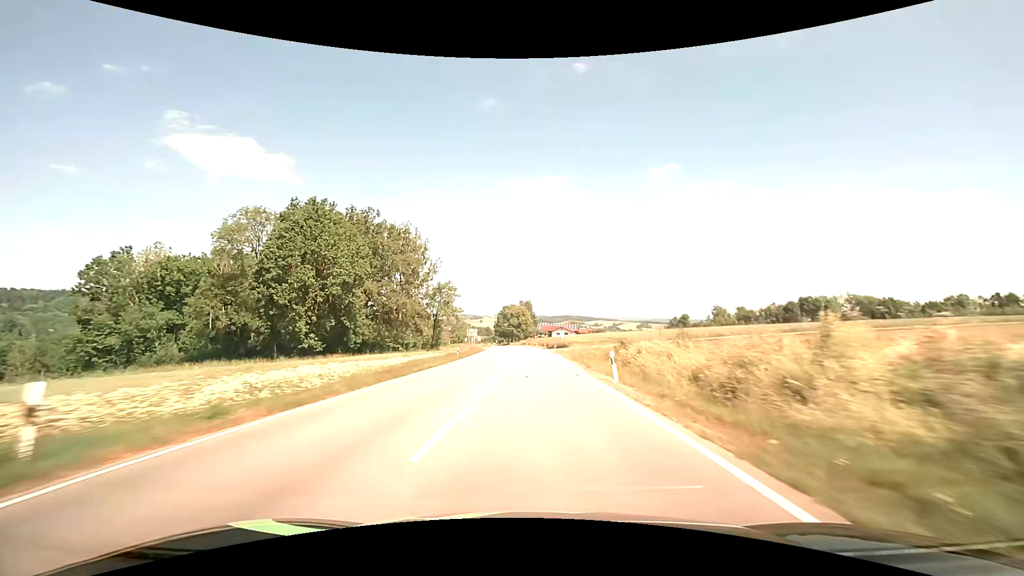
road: secondary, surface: asphalt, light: Day
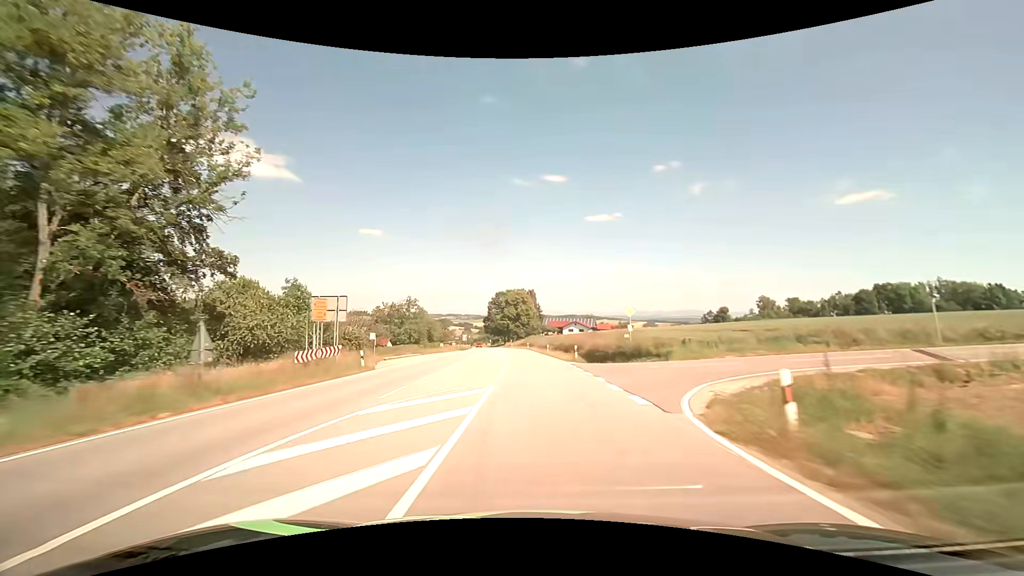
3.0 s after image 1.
(+0.1, +67.2) m; 0°
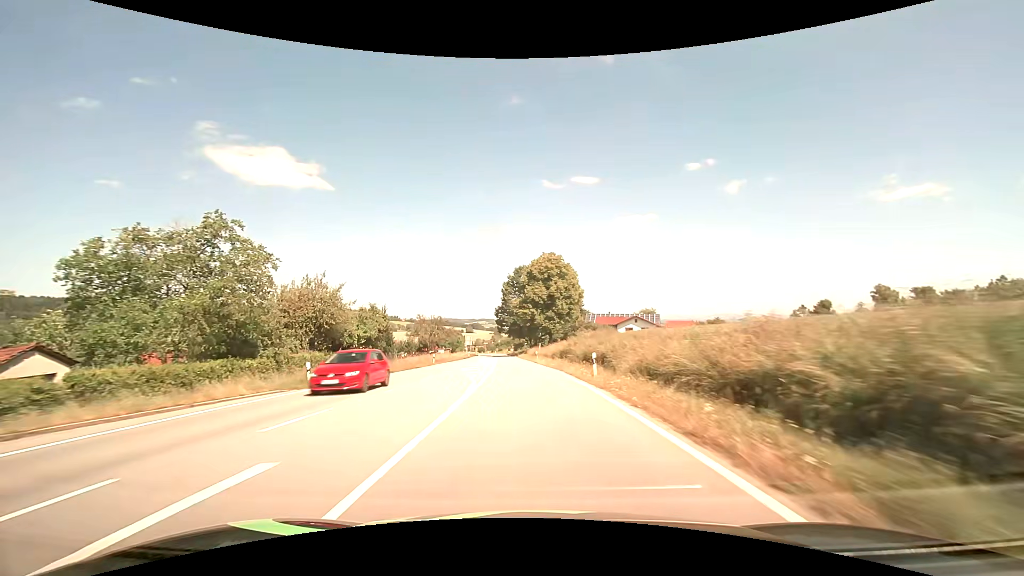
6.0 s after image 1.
(-1.8, +66.1) m; -4°
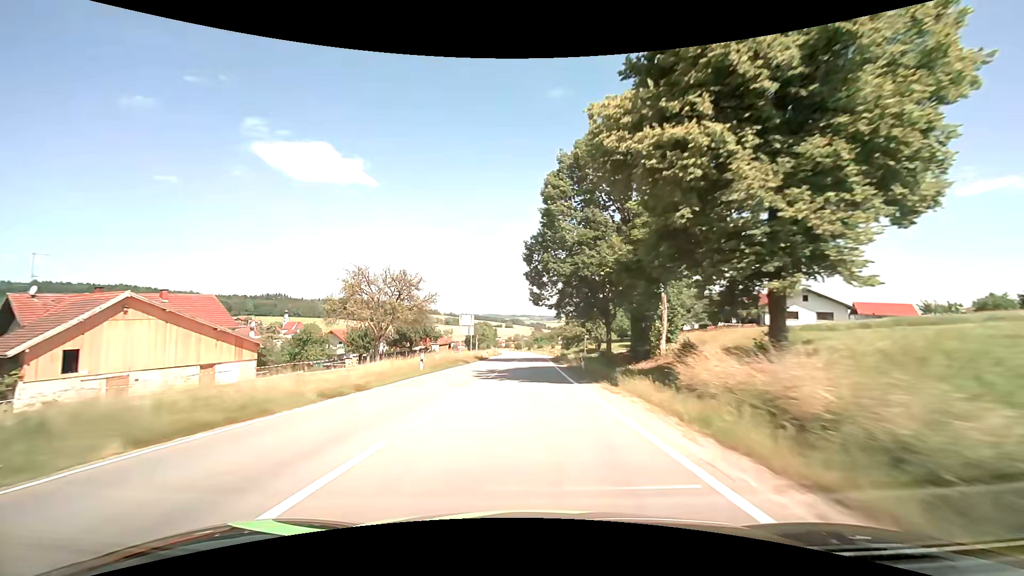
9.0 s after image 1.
(-3.6, +67.0) m; -5°
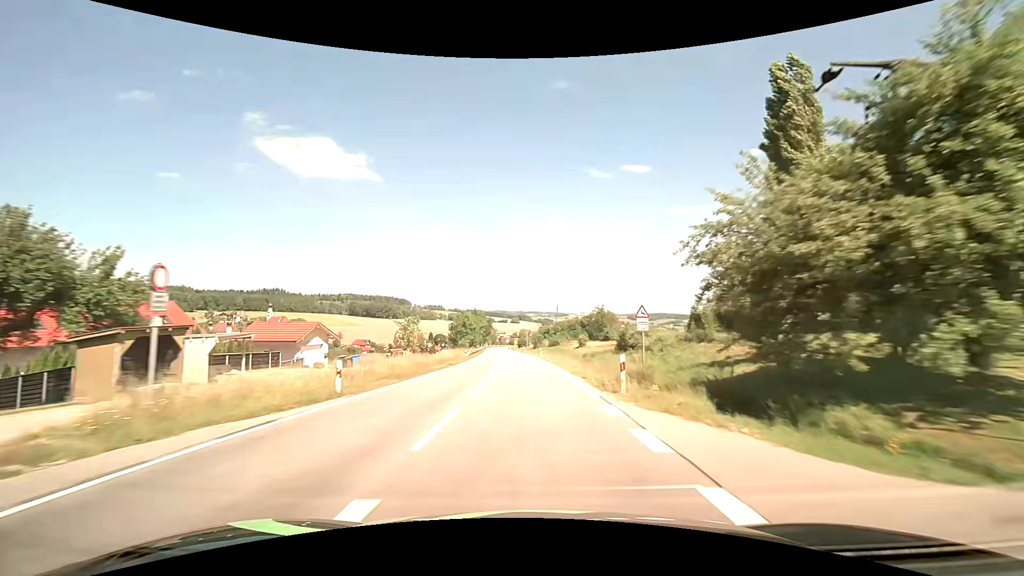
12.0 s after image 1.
(-0.1, +68.3) m; -1°
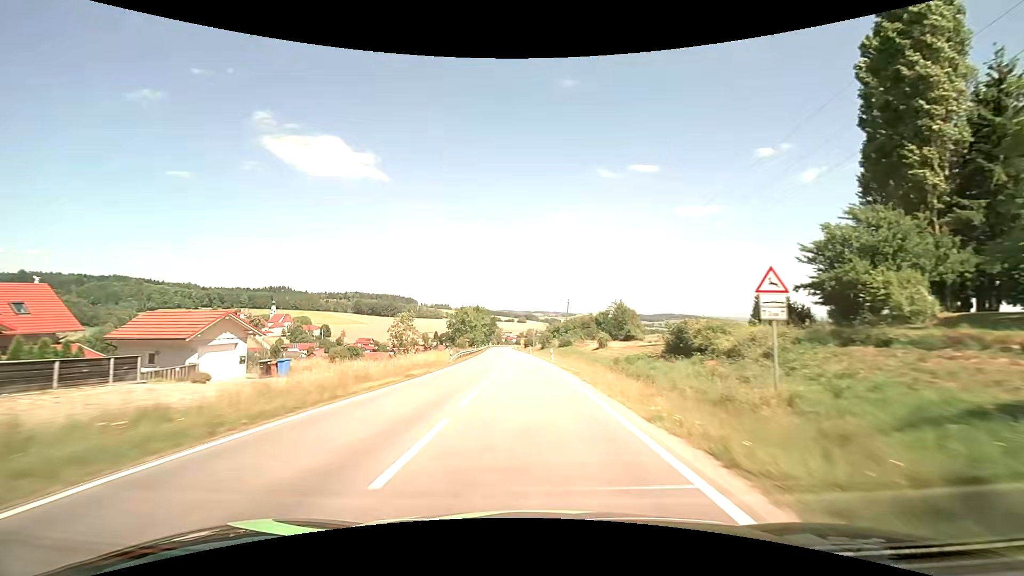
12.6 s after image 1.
(-0.1, +13.8) m; -1°
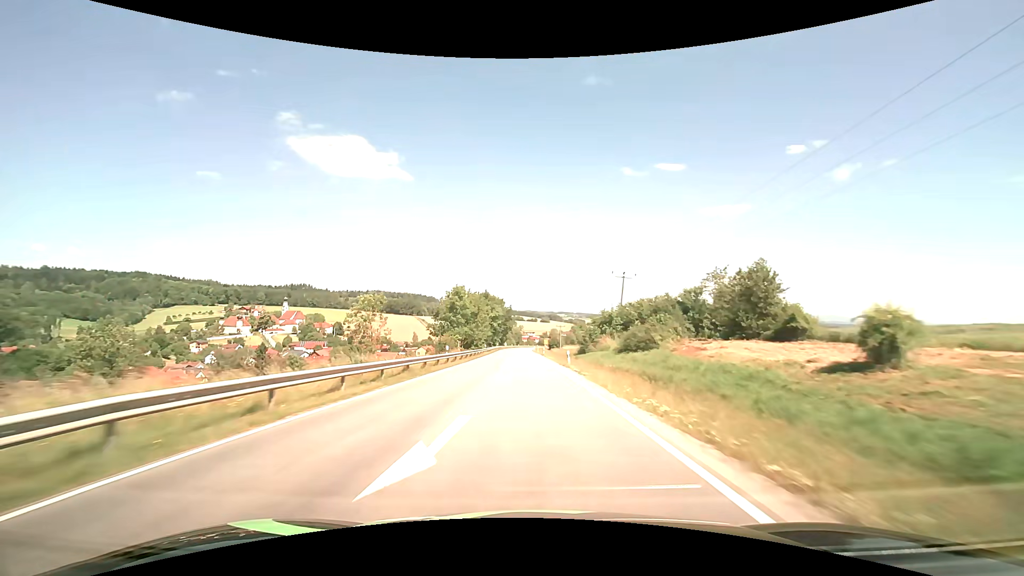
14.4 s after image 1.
(-0.9, +41.5) m; -2°
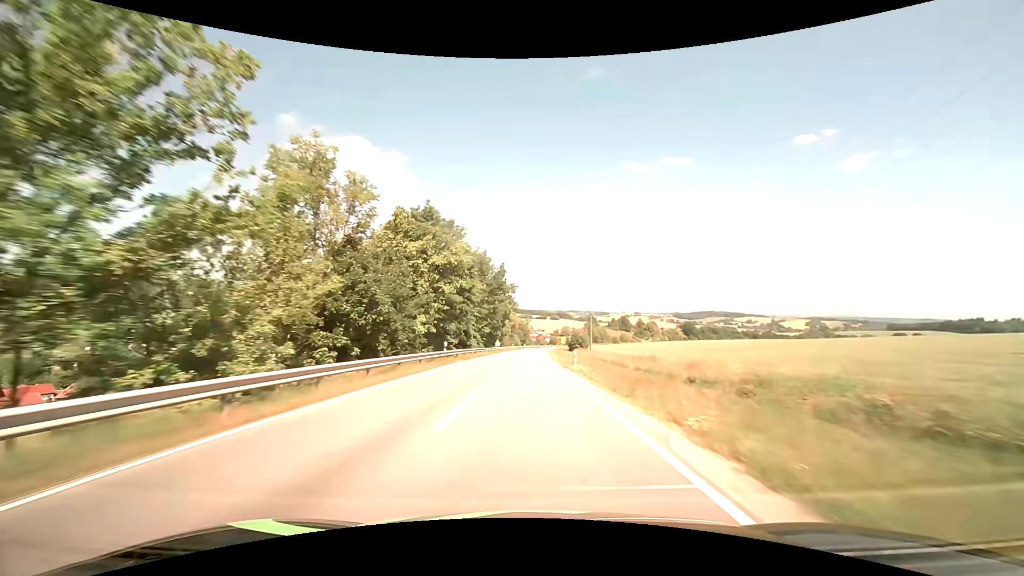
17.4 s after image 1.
(-0.9, +69.7) m; -1°
(0, +10) (0, +20) (0, +30) (0, +40) (0, +50) (0, +60) (0, +70) (+1, +80) (+1, +90) (+1, +100) m
